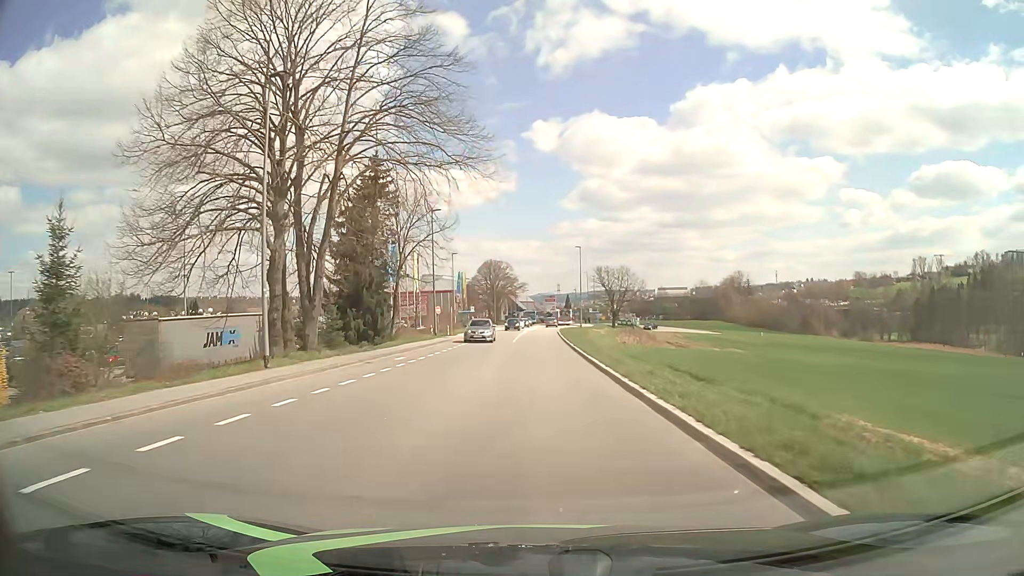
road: tertiary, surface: asphalt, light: Day
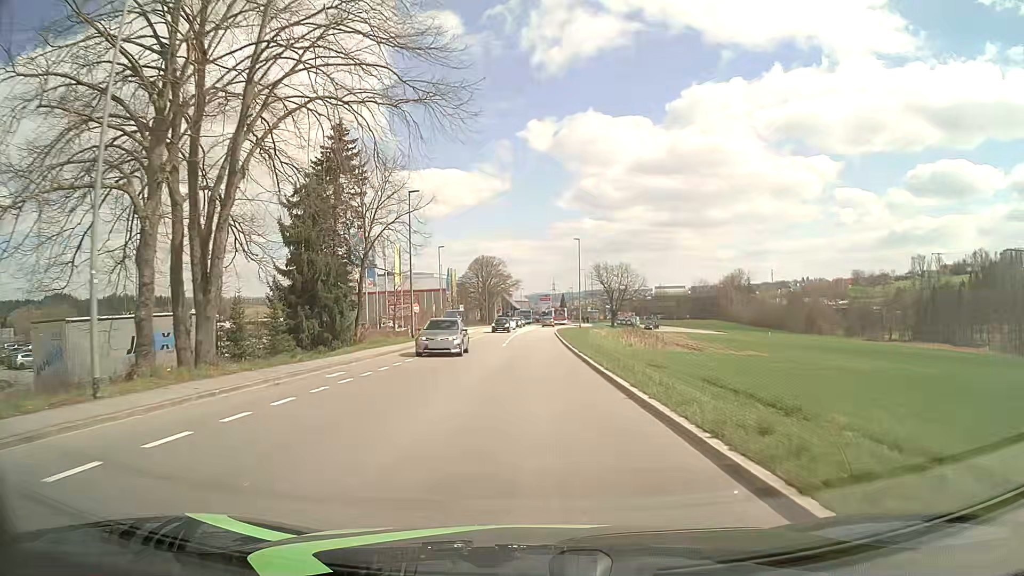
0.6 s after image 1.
(0.0, +7.6) m; 0°
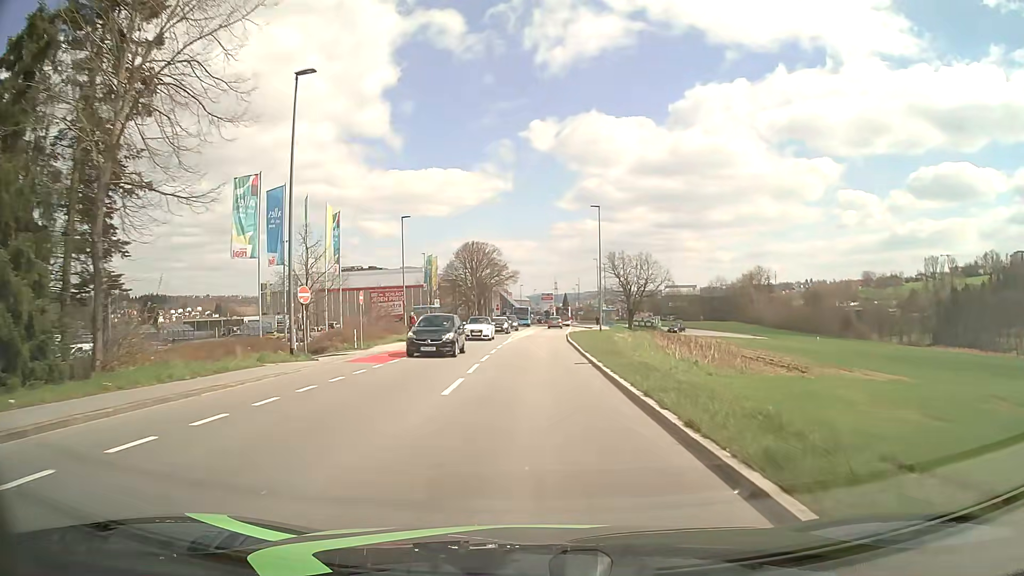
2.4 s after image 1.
(0.0, +22.8) m; 0°
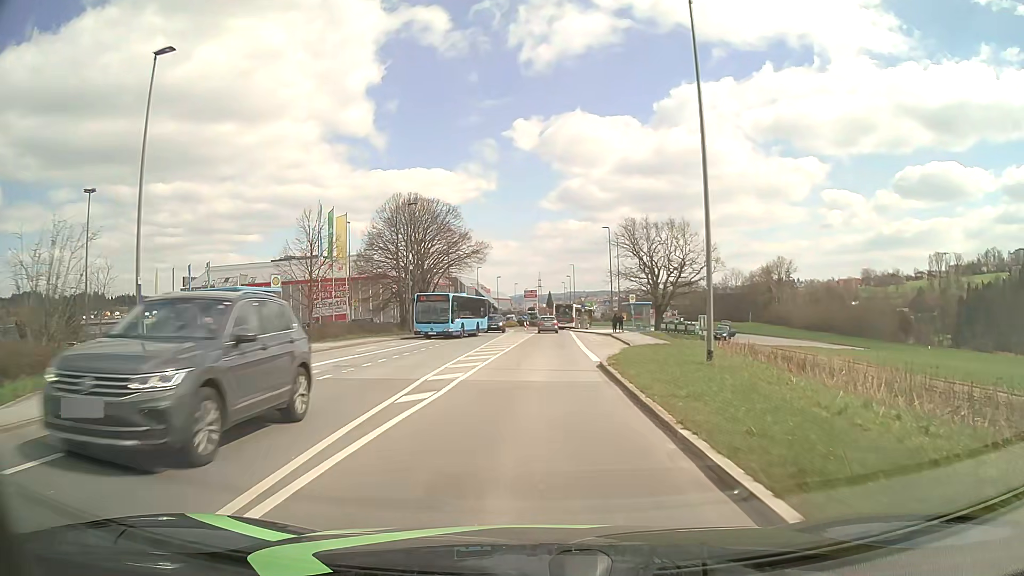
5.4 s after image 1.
(+0.4, +37.5) m; +1°
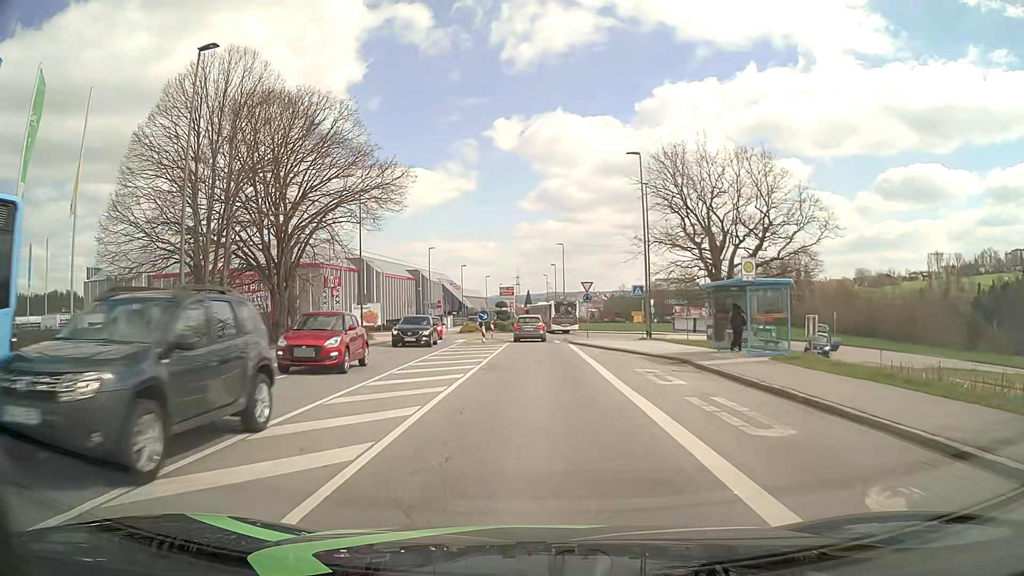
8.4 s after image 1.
(+0.5, +31.8) m; +2°
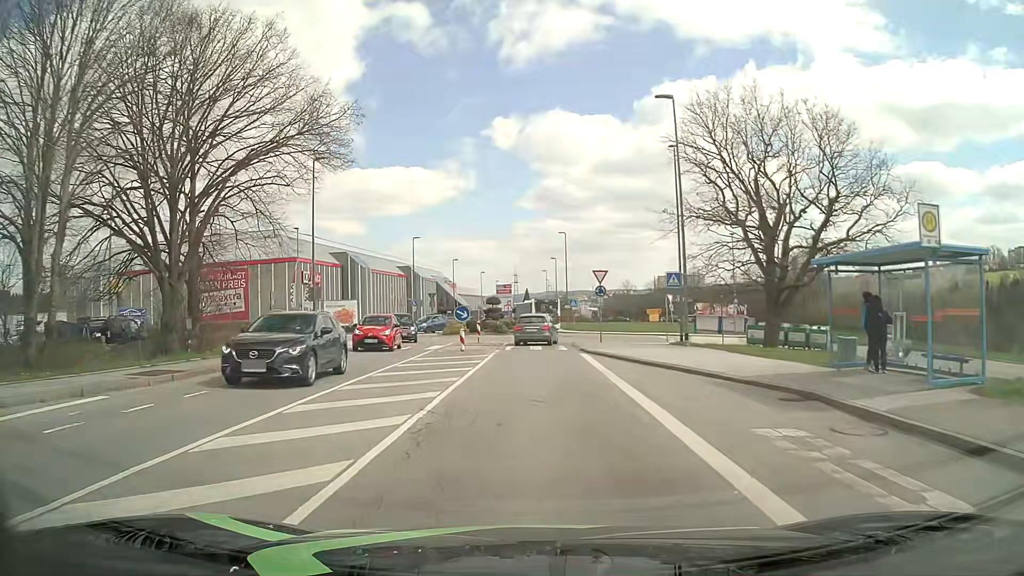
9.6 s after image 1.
(0.0, +9.7) m; 0°
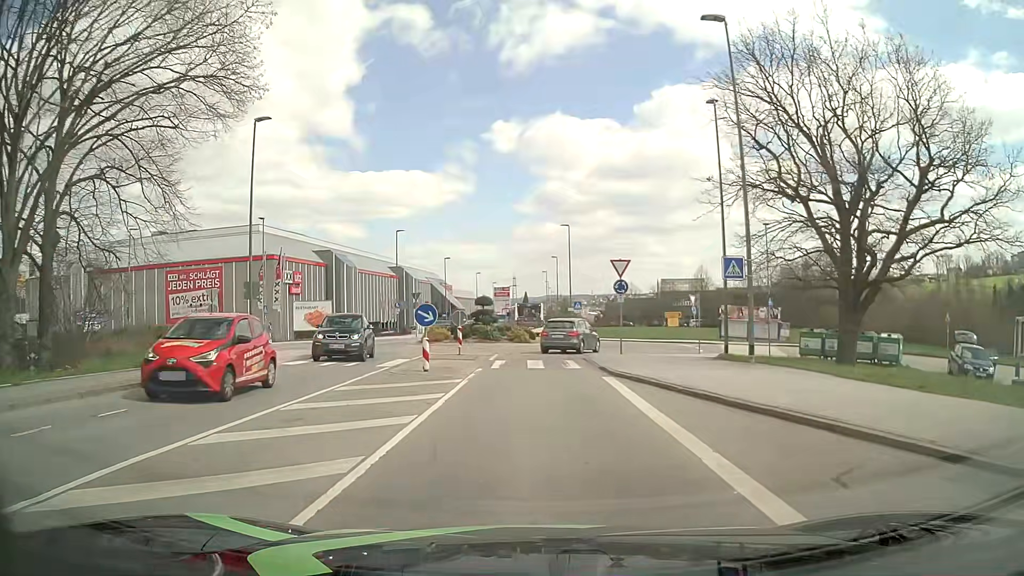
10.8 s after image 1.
(0.0, +8.4) m; 0°
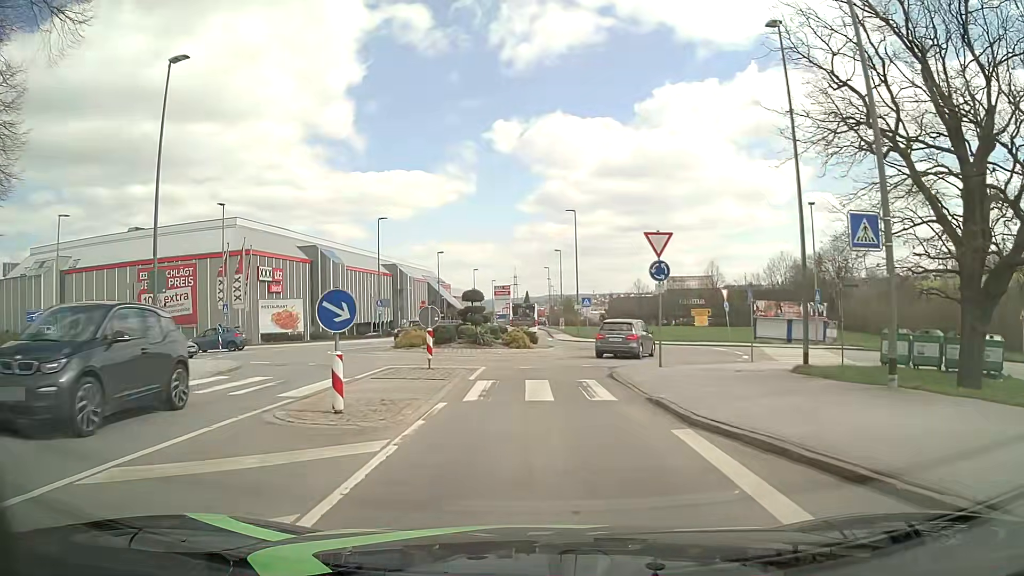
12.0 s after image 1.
(0.0, +7.9) m; 0°
(0, +10) (0, +20) (+4, +29) (+5, +39) (+1, +48) (-1, +58) (-1, +68) (-1, +78) (-2, +88) (-2, +98) m
